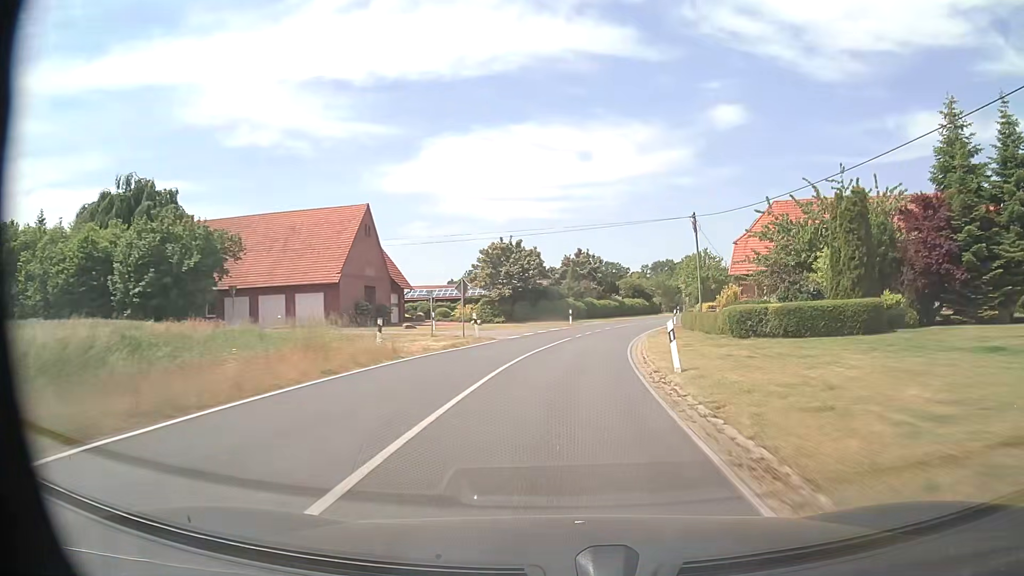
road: secondary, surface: asphalt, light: Day
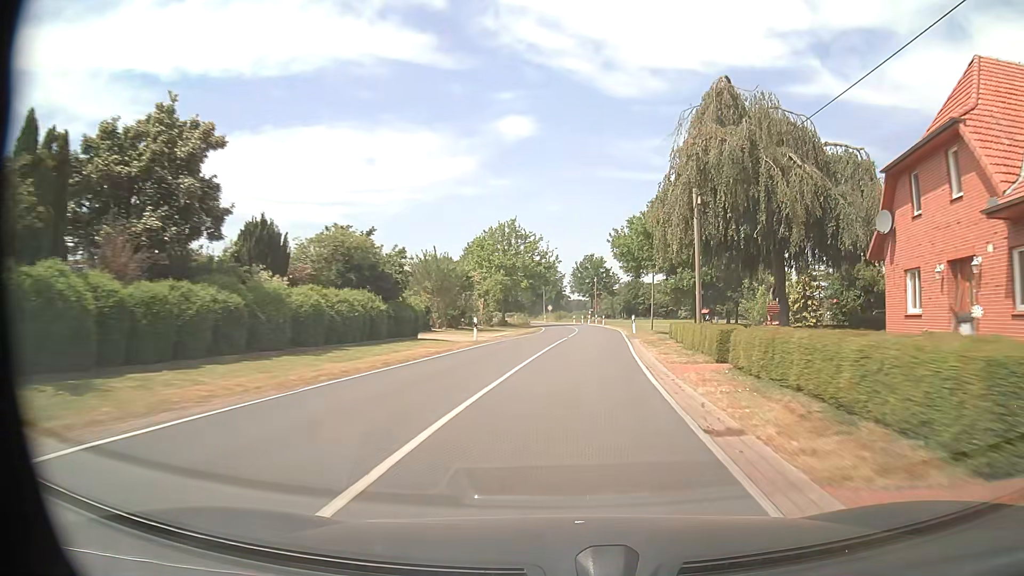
(+8.6, +56.3) m; +19°
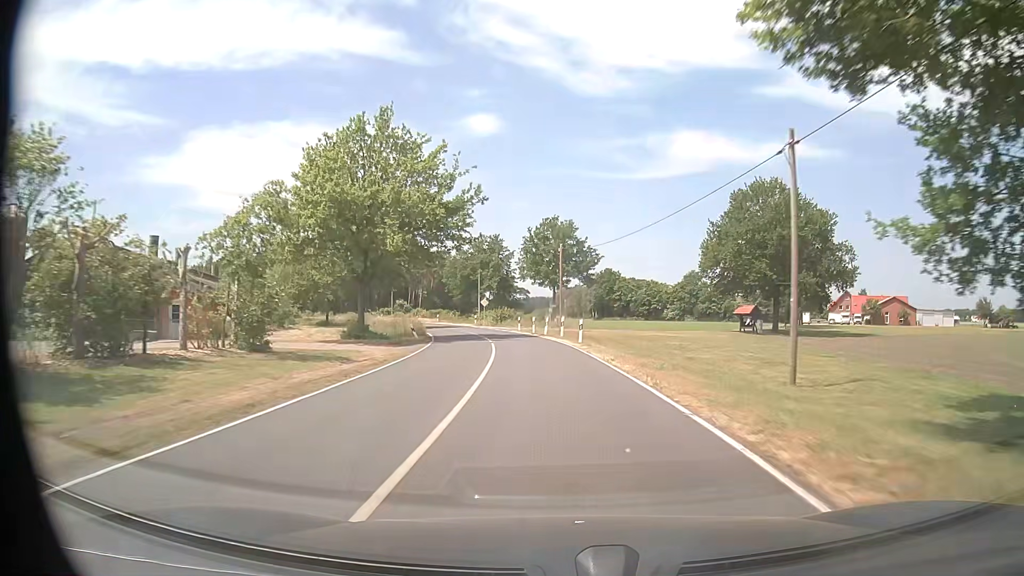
(+2.4, +44.8) m; +3°
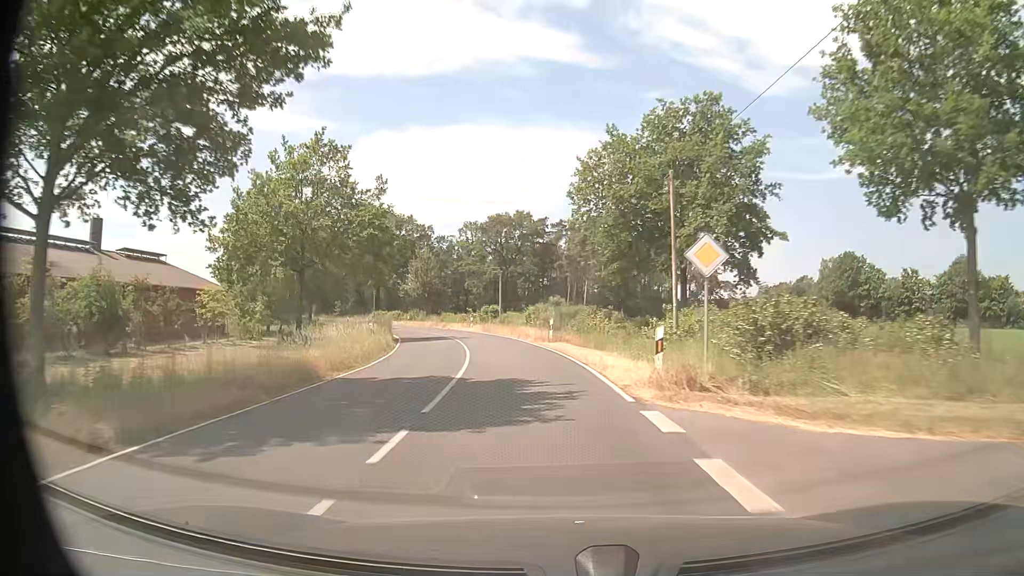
(-6.2, +55.4) m; -16°
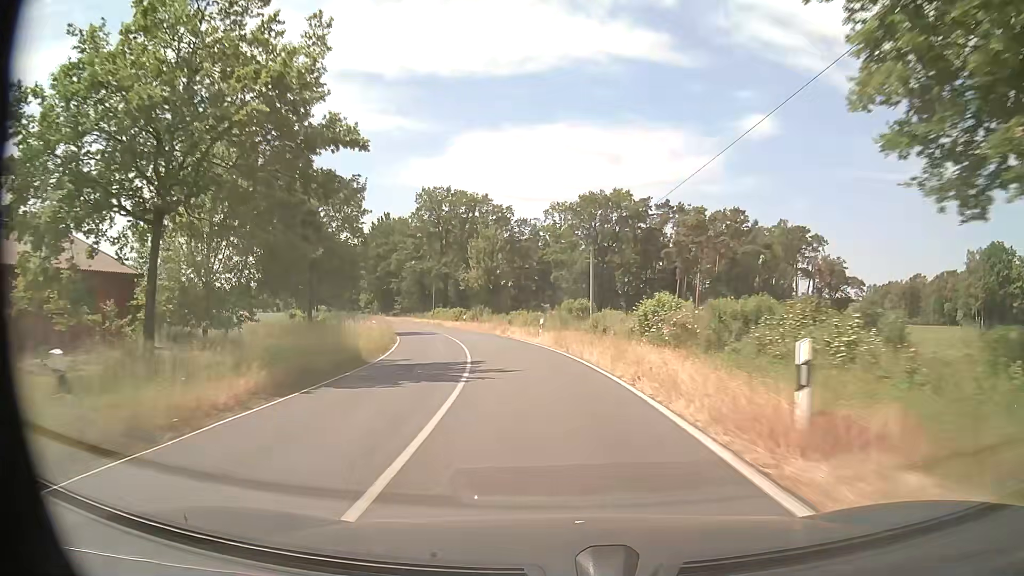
(-1.6, +22.5) m; -8°
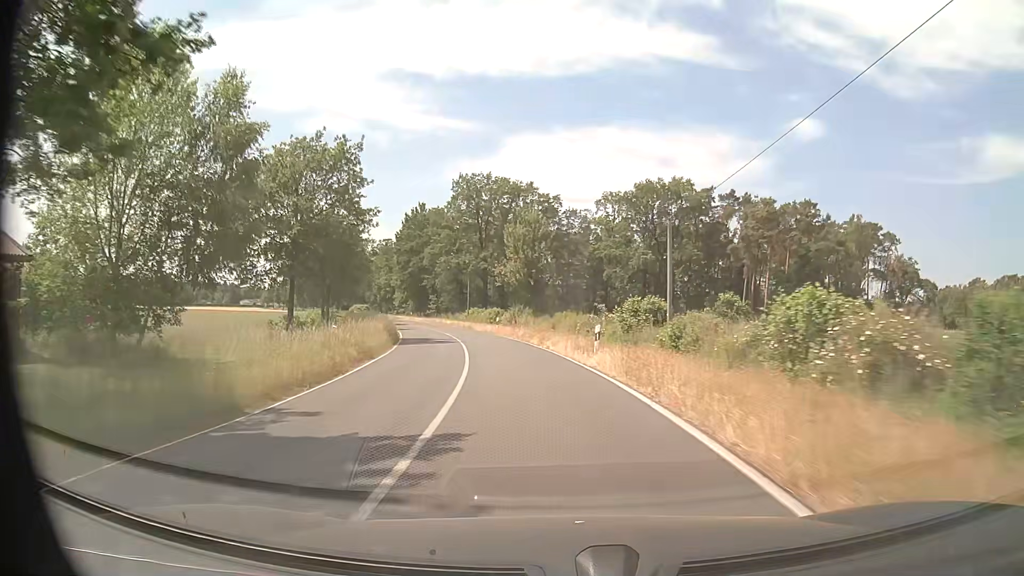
(-0.4, +11.3) m; -4°
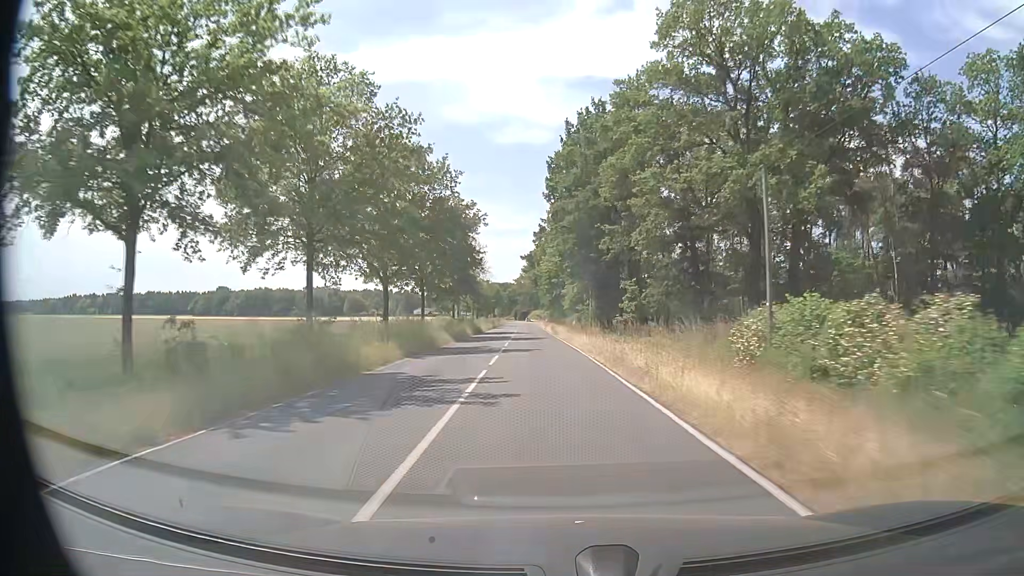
(-9.7, +56.5) m; -18°
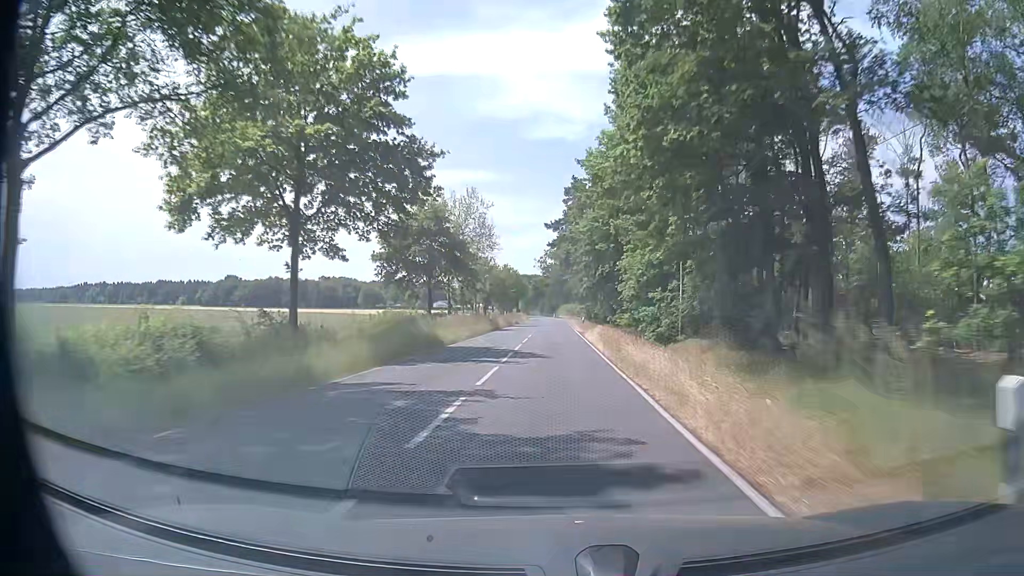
(-1.1, +35.9) m; -2°
(0, +10) (0, +20) (0, +30) (0, +40) (0, +50) (0, +60) (0, +70) (0, +80) (0, +90) (0, +100) m
